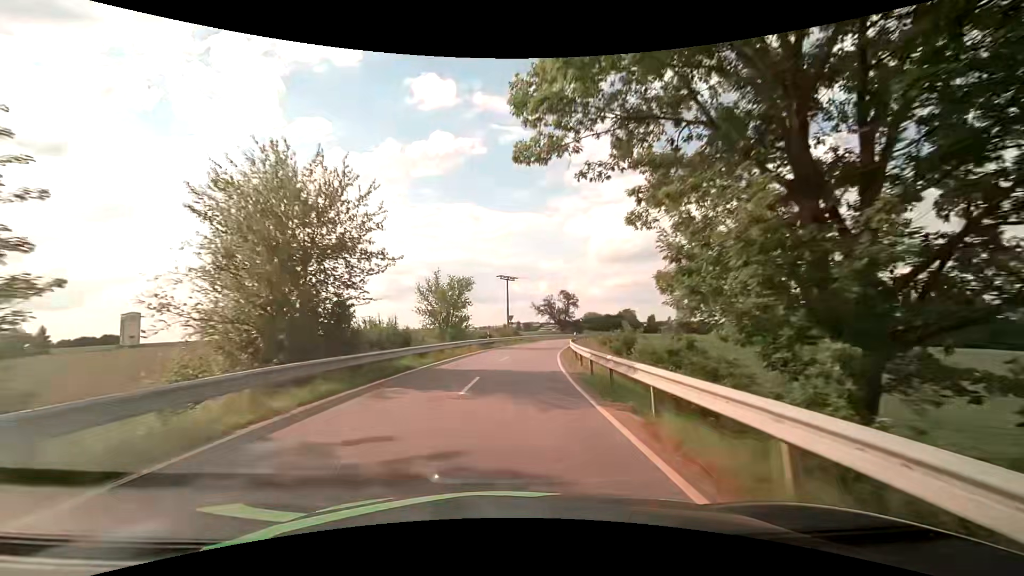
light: Day
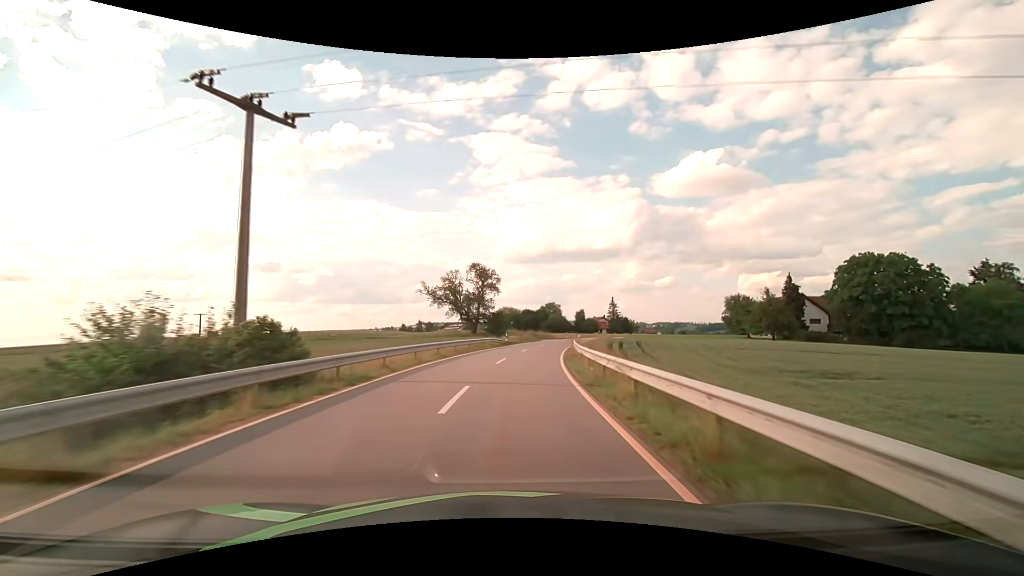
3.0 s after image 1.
(+4.2, +51.4) m; +10°
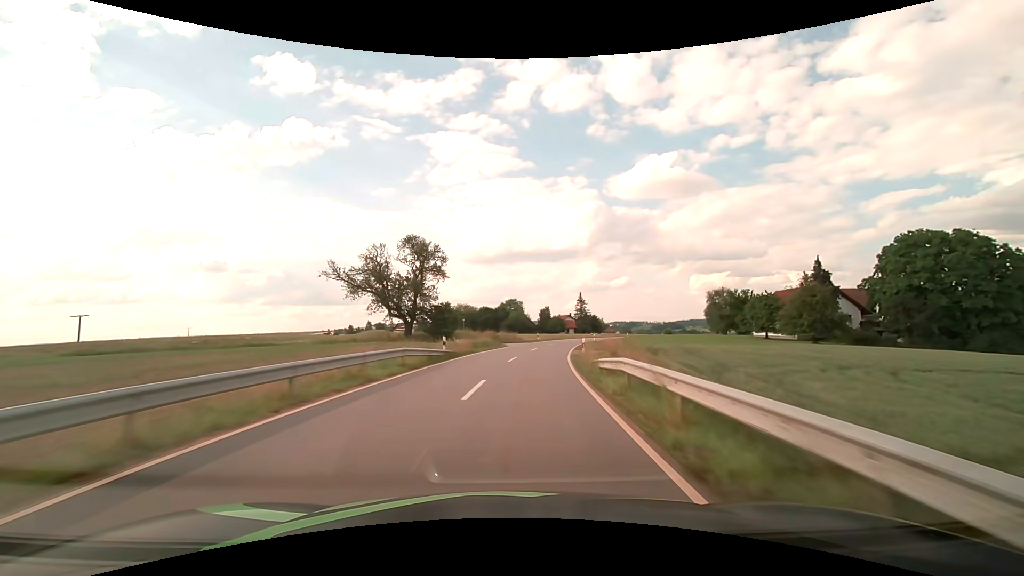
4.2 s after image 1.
(+0.9, +22.9) m; +5°
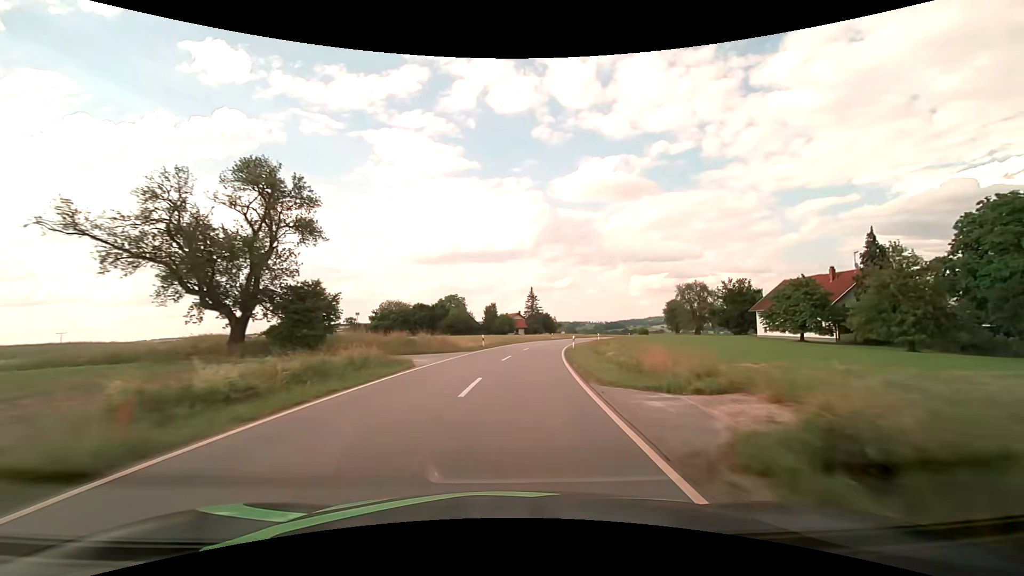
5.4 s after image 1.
(+1.3, +24.1) m; +6°
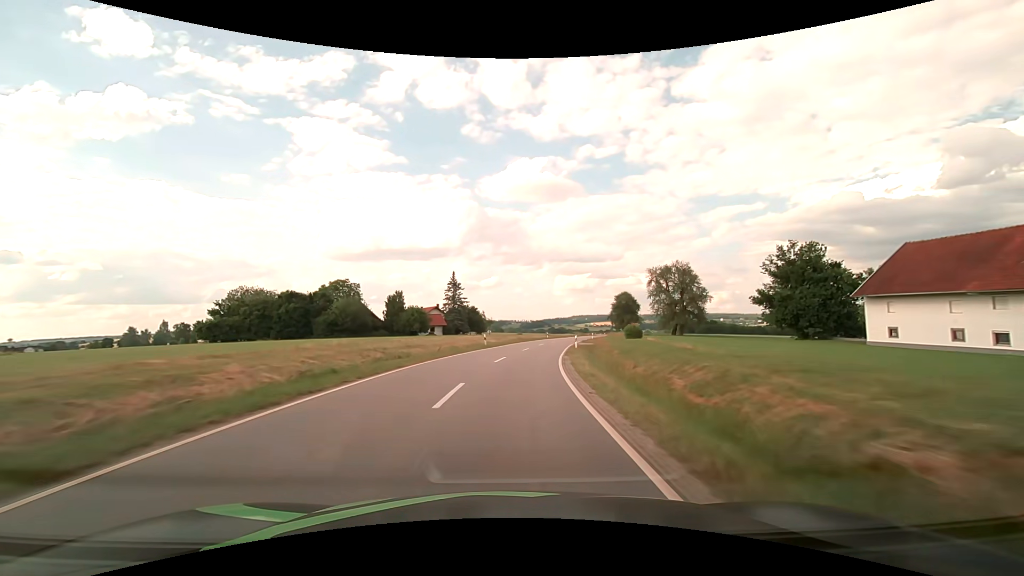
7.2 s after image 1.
(+2.8, +38.0) m; +9°
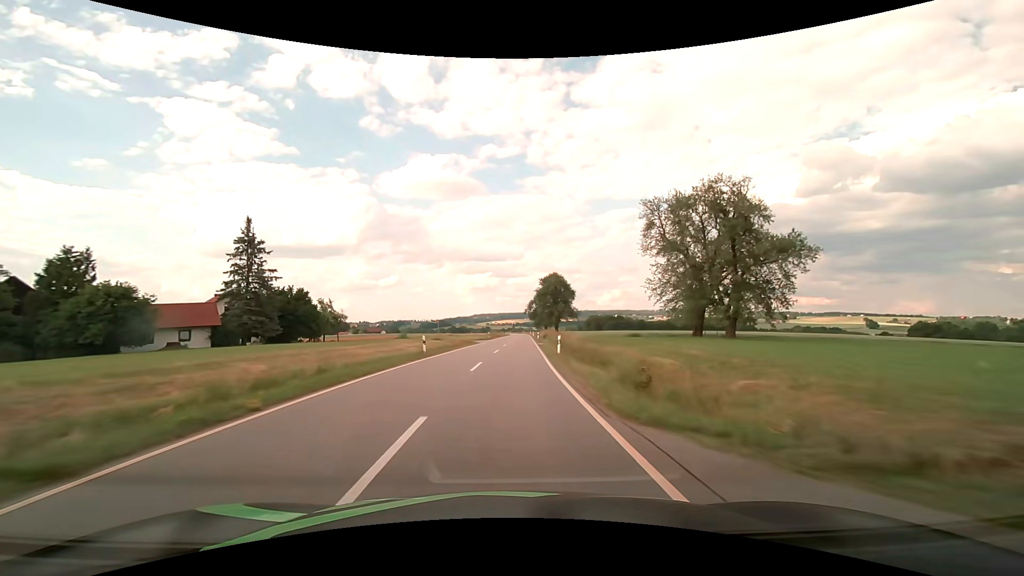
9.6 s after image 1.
(+5.4, +53.2) m; +11°
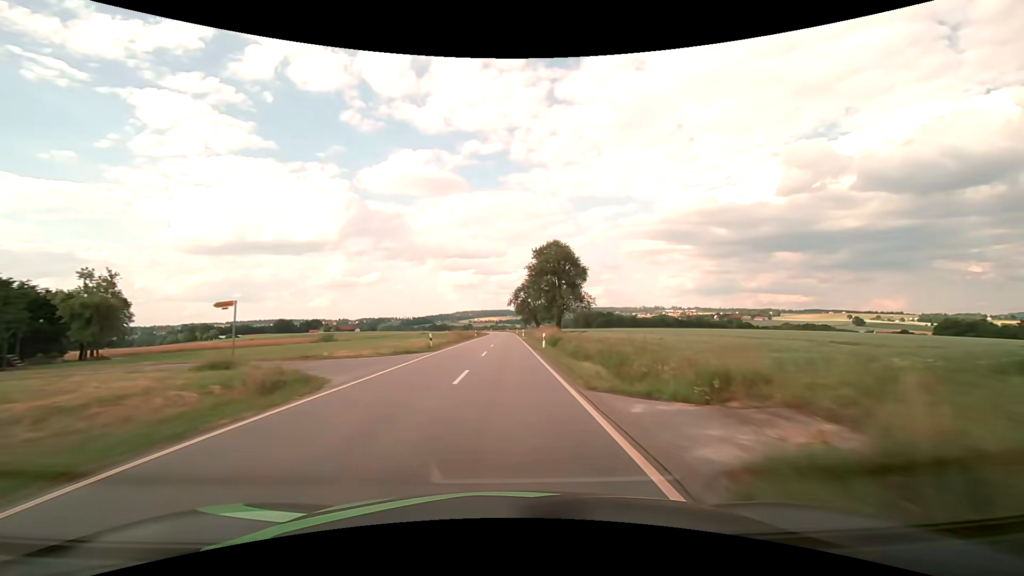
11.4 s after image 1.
(+1.2, +40.1) m; +2°
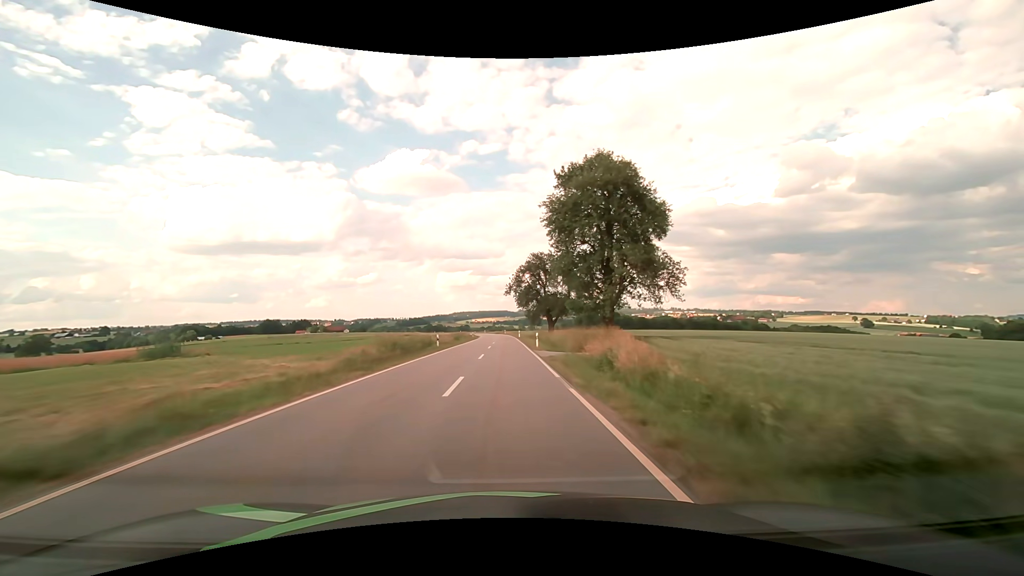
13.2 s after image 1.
(+0.1, +38.7) m; 0°
(0, +10) (0, +20) (0, +30) (0, +40) (0, +50) (0, +60) (0, +70) (0, +80) (-1, +90) (-1, +100) m
